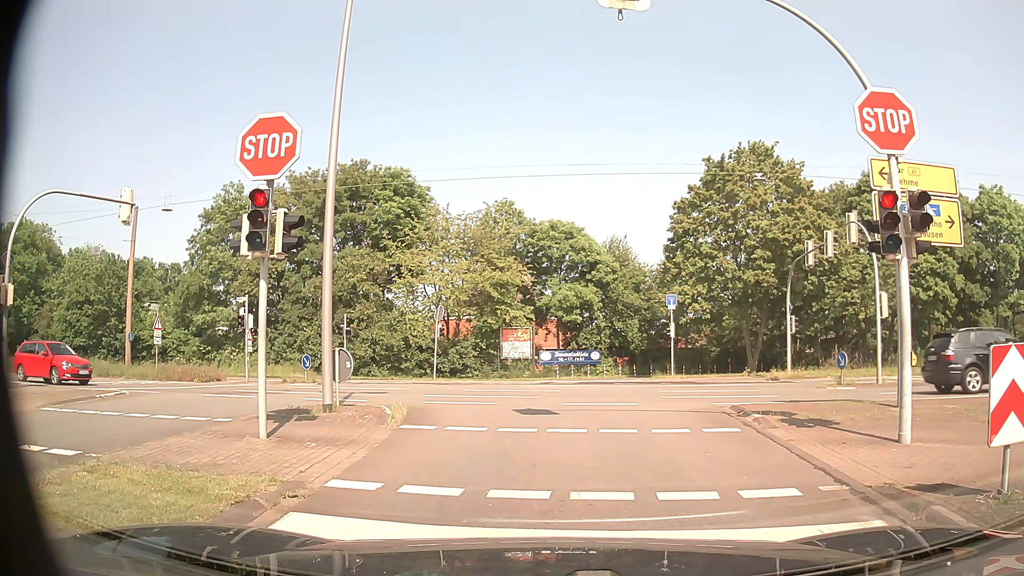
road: residential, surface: asphalt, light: Day
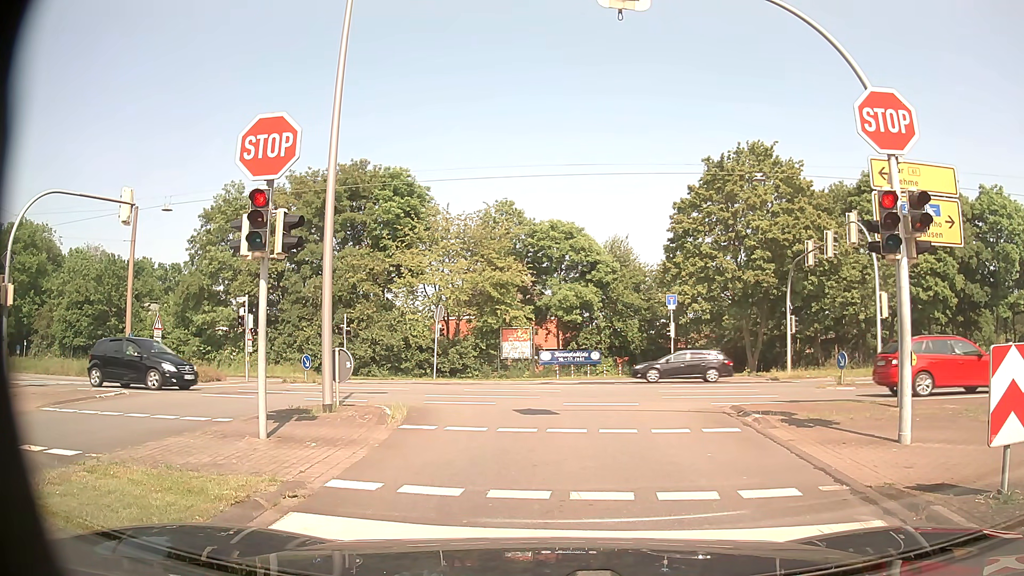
(0.0, 0.0) m; 0°
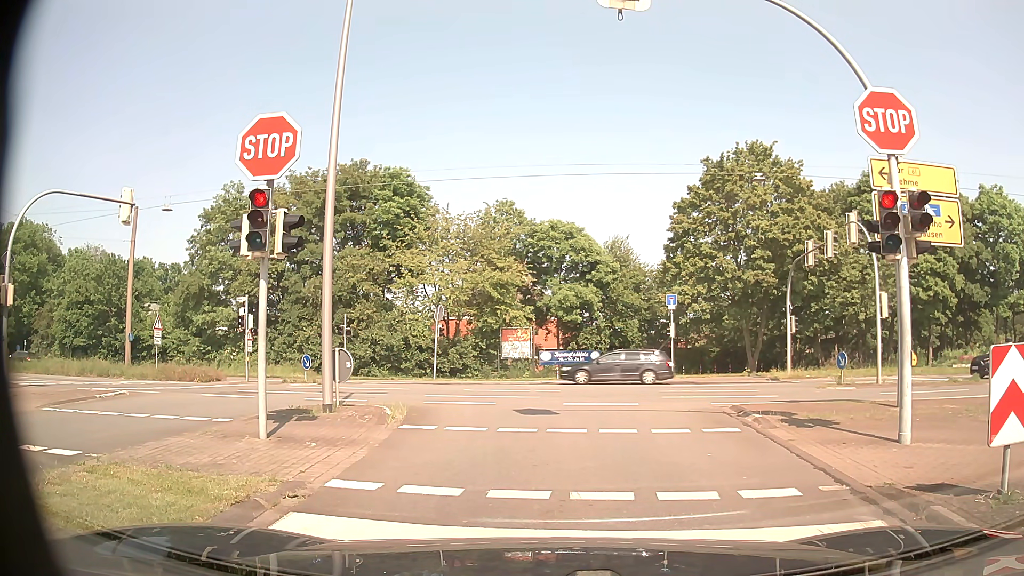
(0.0, 0.0) m; 0°
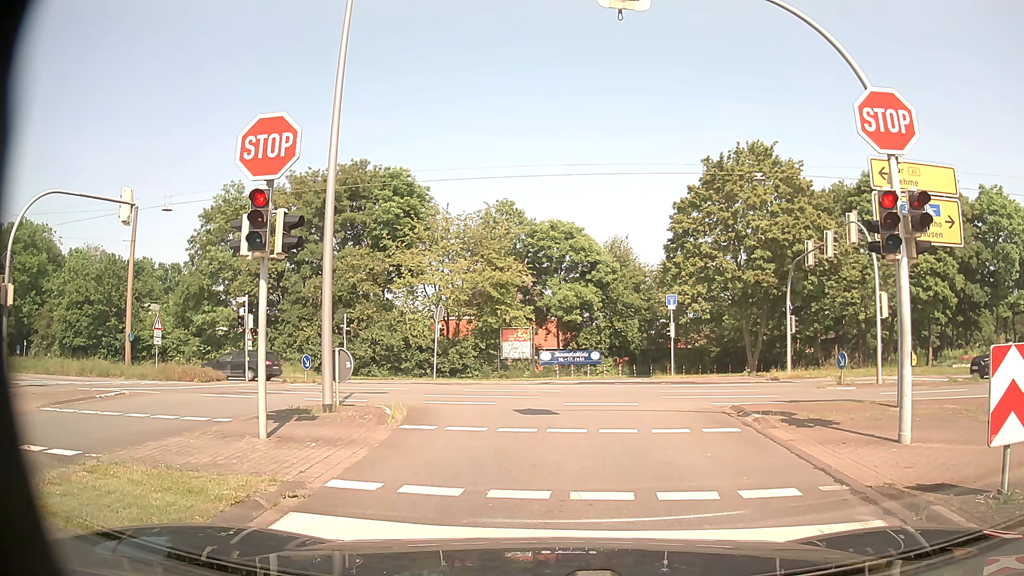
(0.0, 0.0) m; 0°
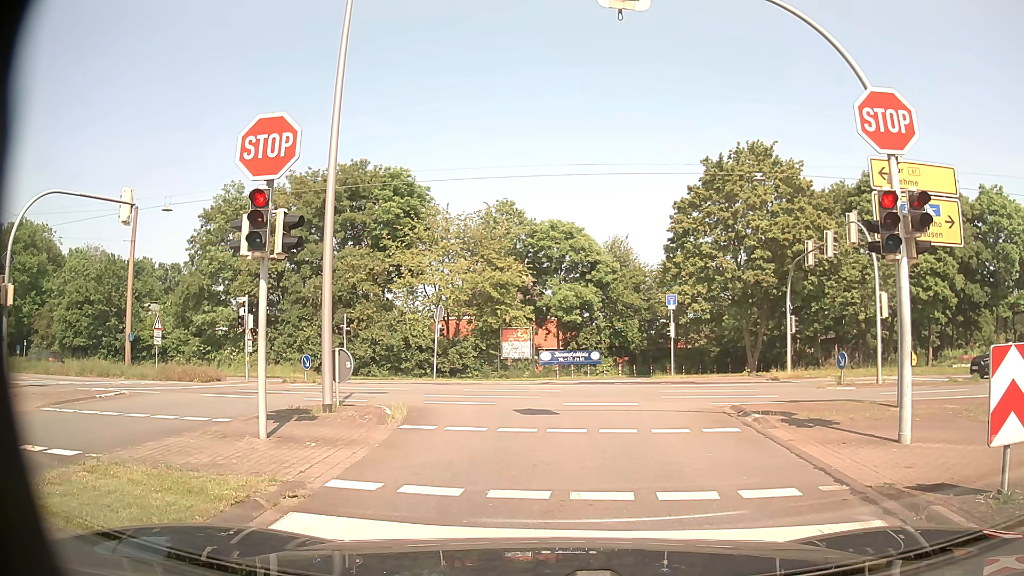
(0.0, 0.0) m; 0°
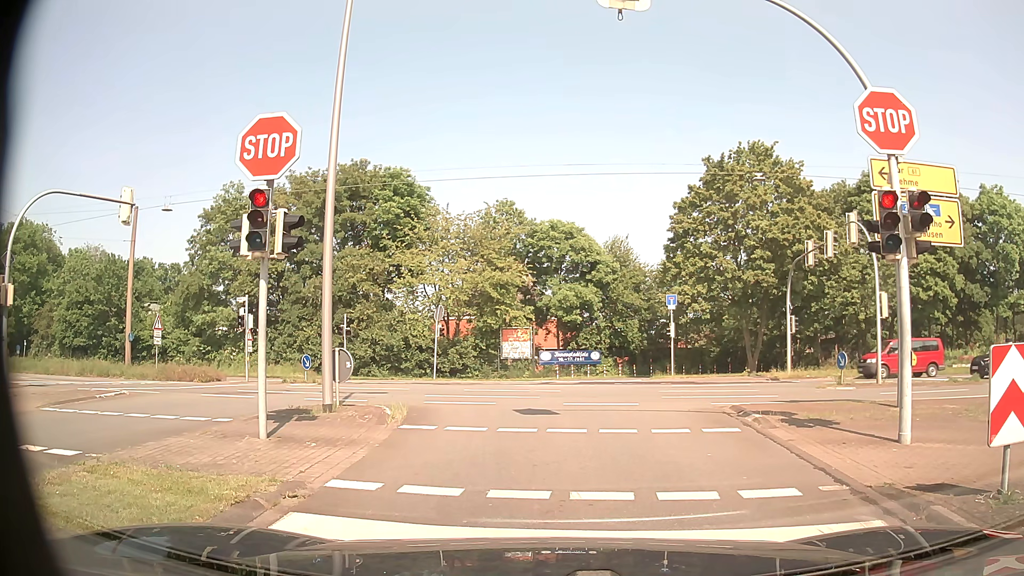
(0.0, 0.0) m; 0°
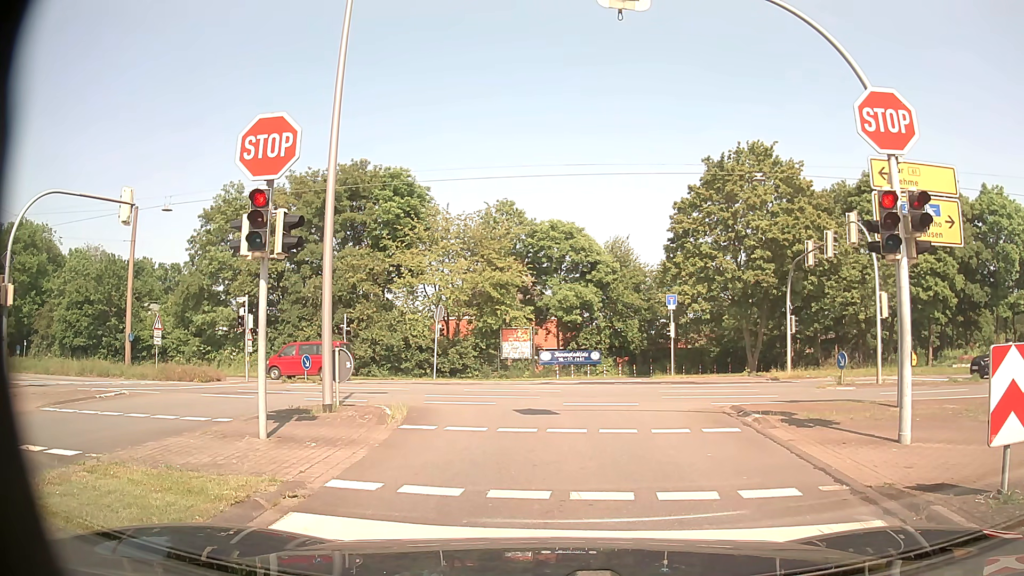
(0.0, 0.0) m; 0°
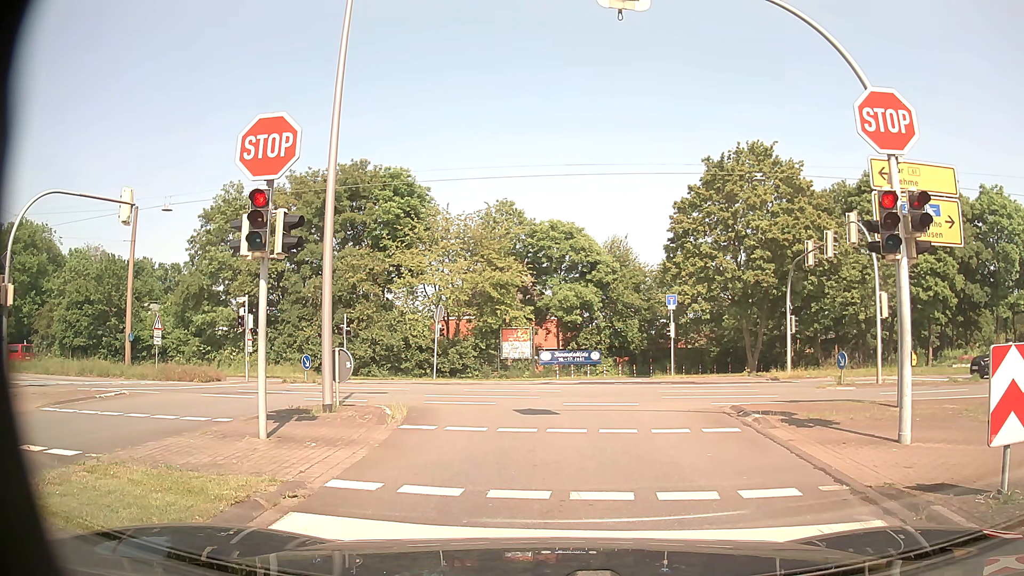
(0.0, 0.0) m; 0°
